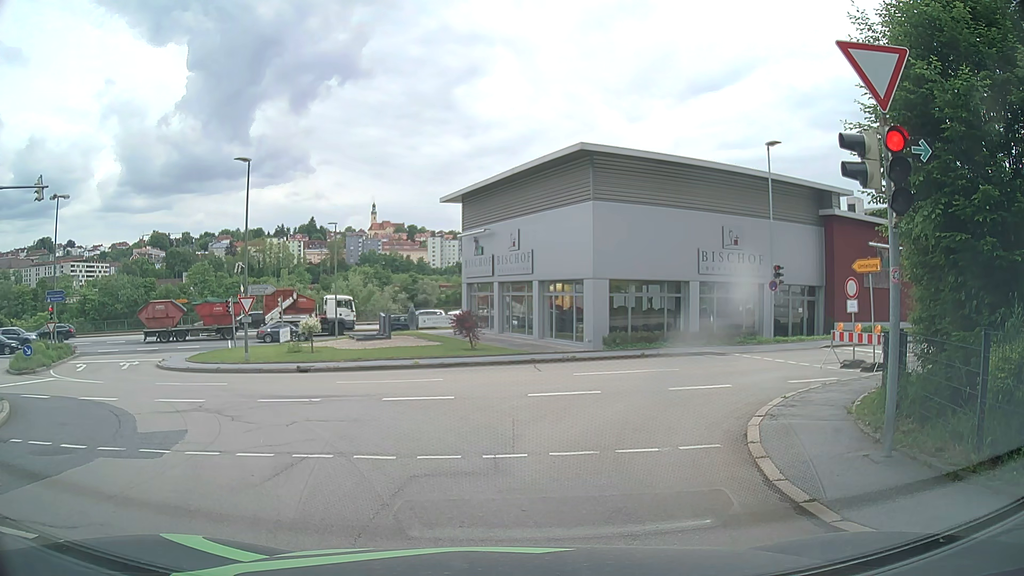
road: residential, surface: asphalt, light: Day
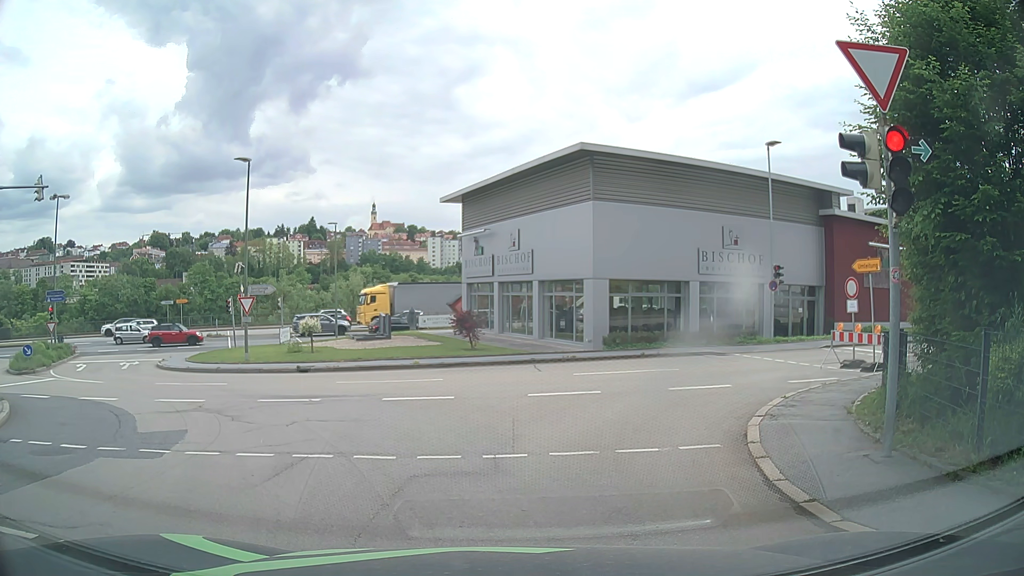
(0.0, 0.0) m; 0°
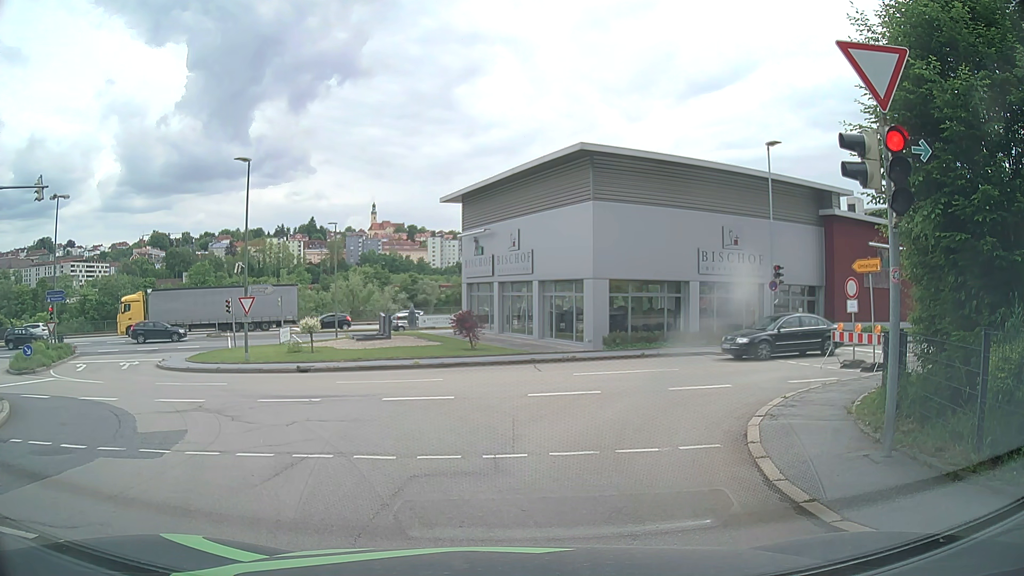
(0.0, 0.0) m; 0°
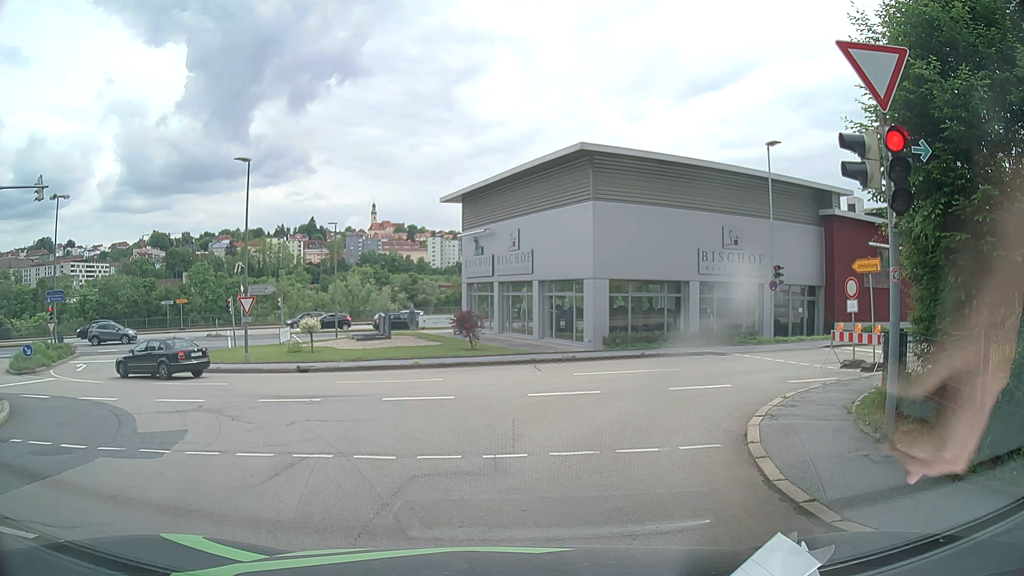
(0.0, 0.0) m; 0°
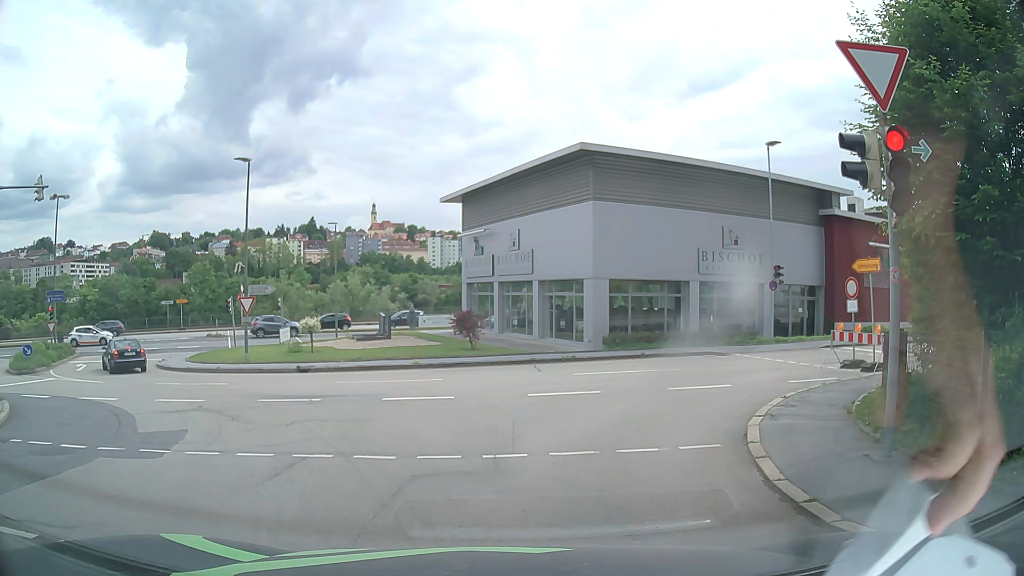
(0.0, 0.0) m; 0°
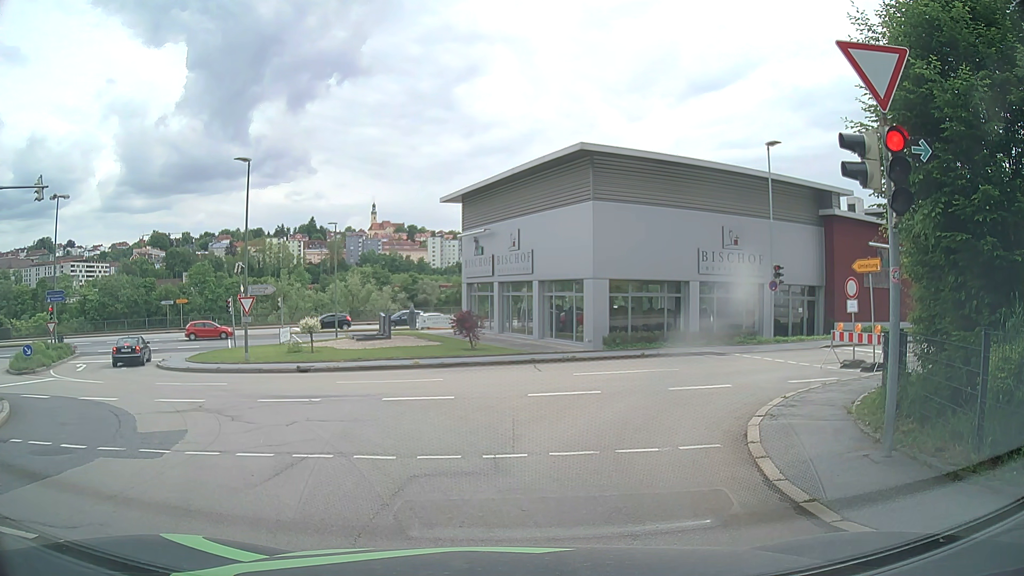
(0.0, 0.0) m; 0°
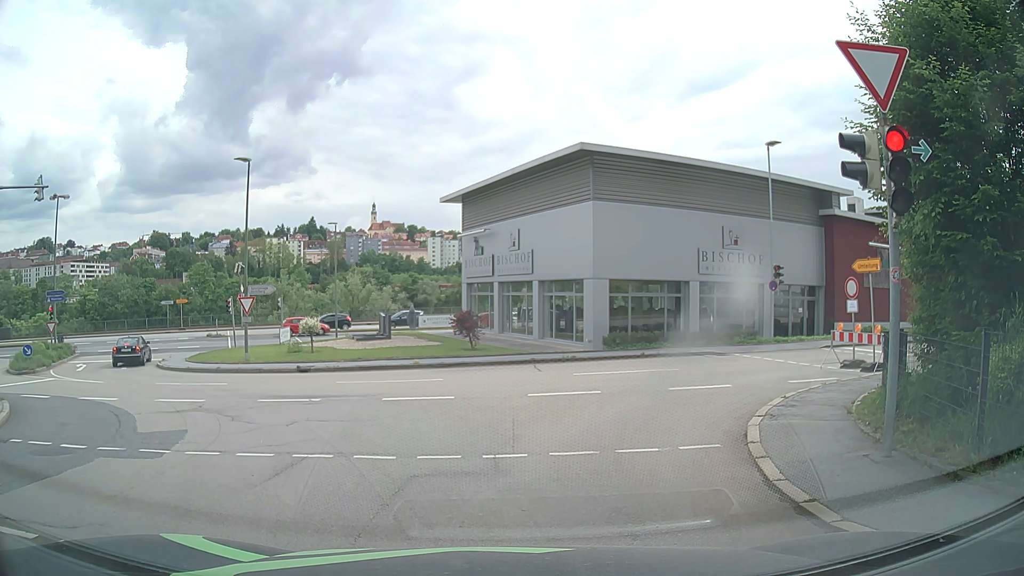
(0.0, 0.0) m; 0°
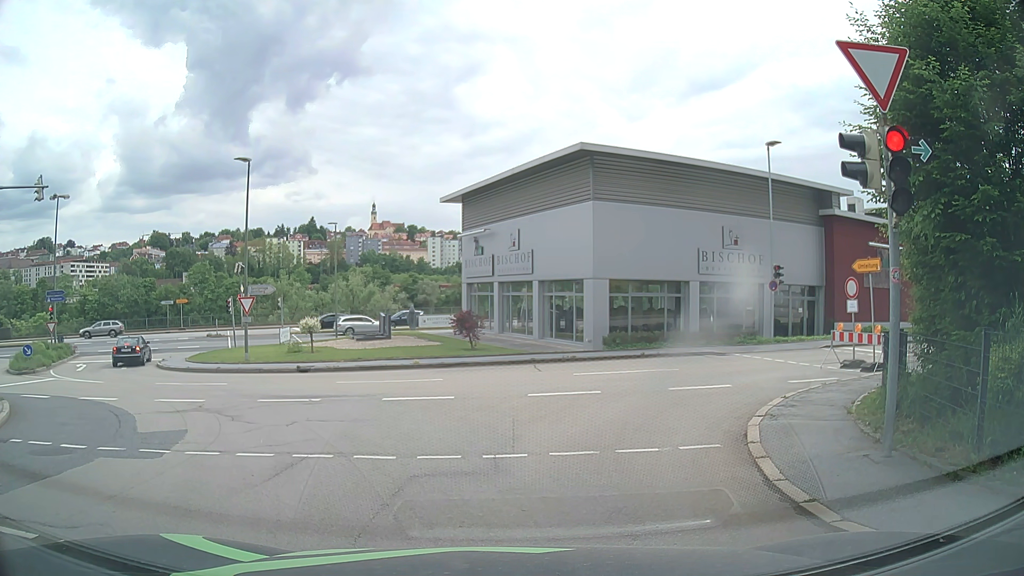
(0.0, 0.0) m; 0°
(-2, +10) (-8, +18) (-15, +24) (-20, +33) (-20, +43) (-13, +50) (-5, +55) (+5, +59) (+14, +63) (+23, +67) m
